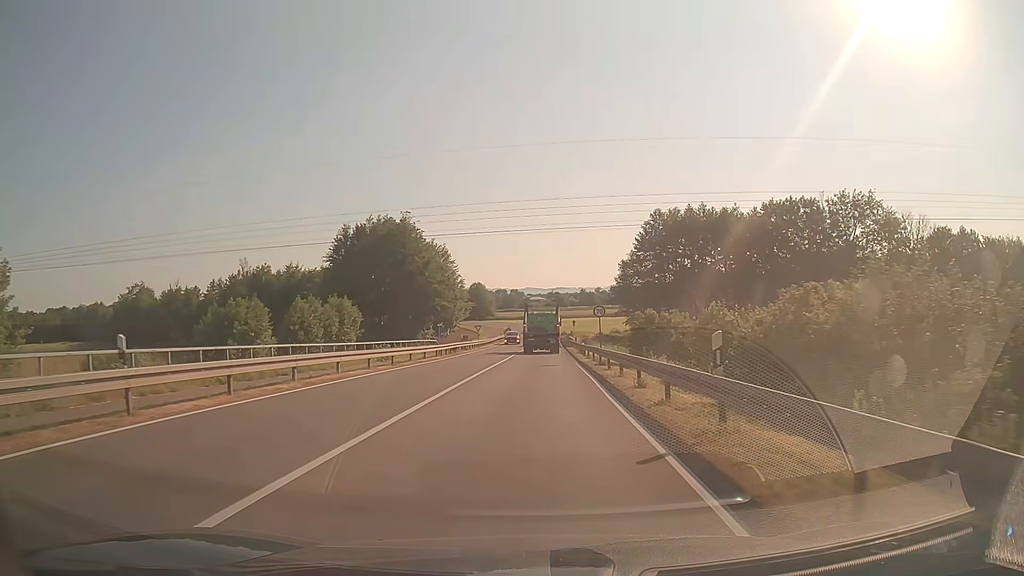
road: secondary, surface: asphalt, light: Day
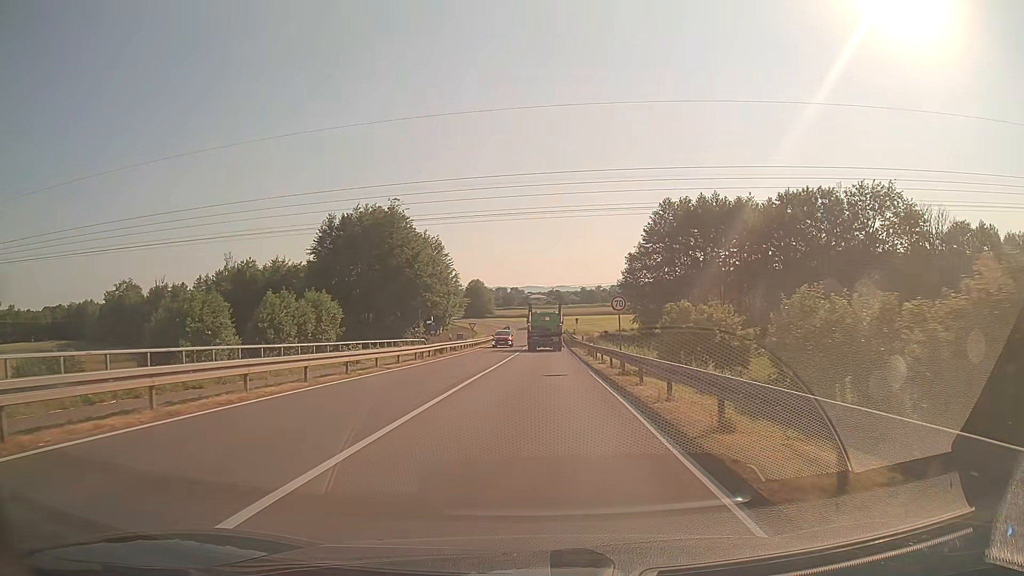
(0.0, +7.5) m; 0°
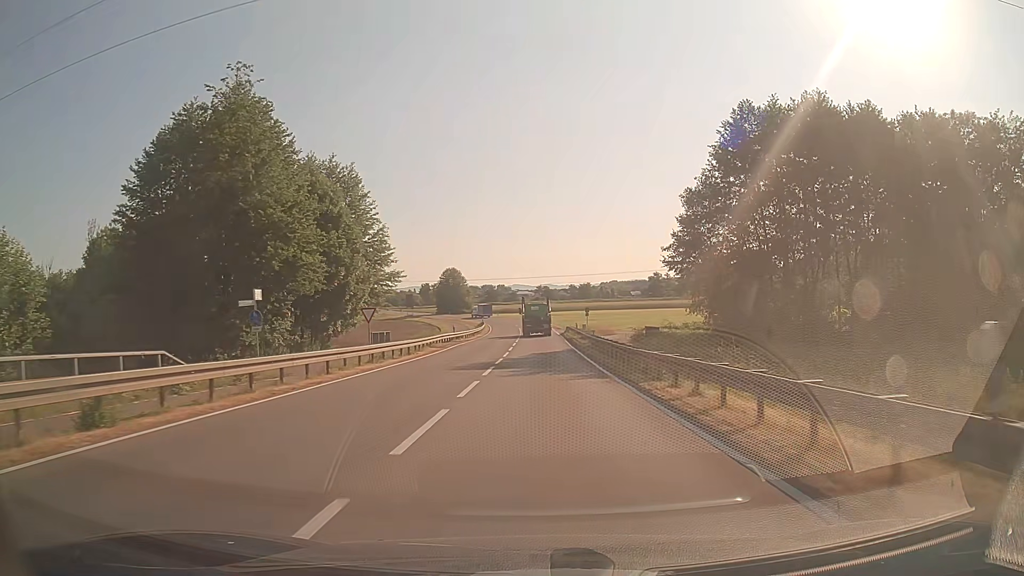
(+0.1, +42.3) m; +1°
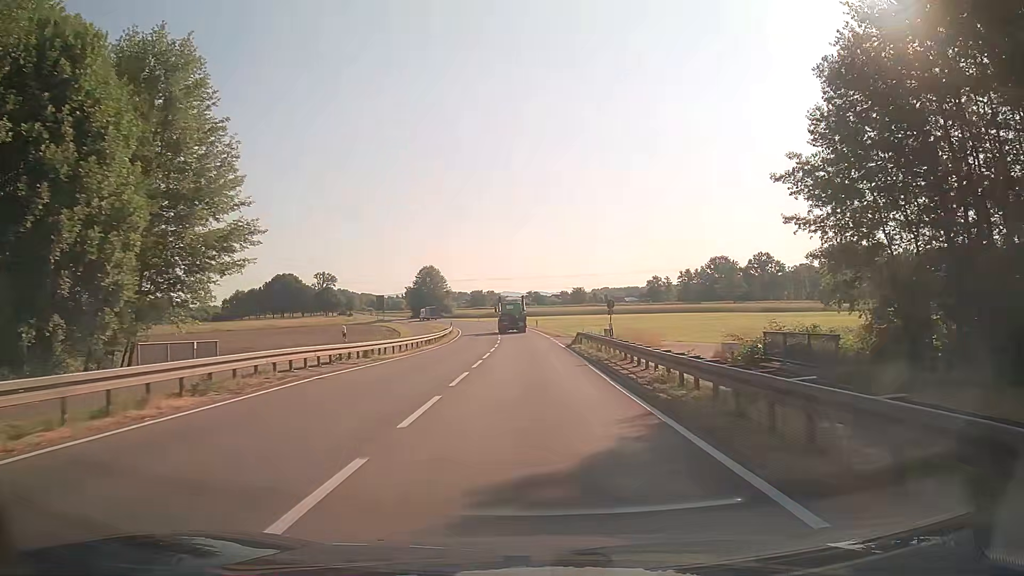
(+0.3, +28.7) m; +1°
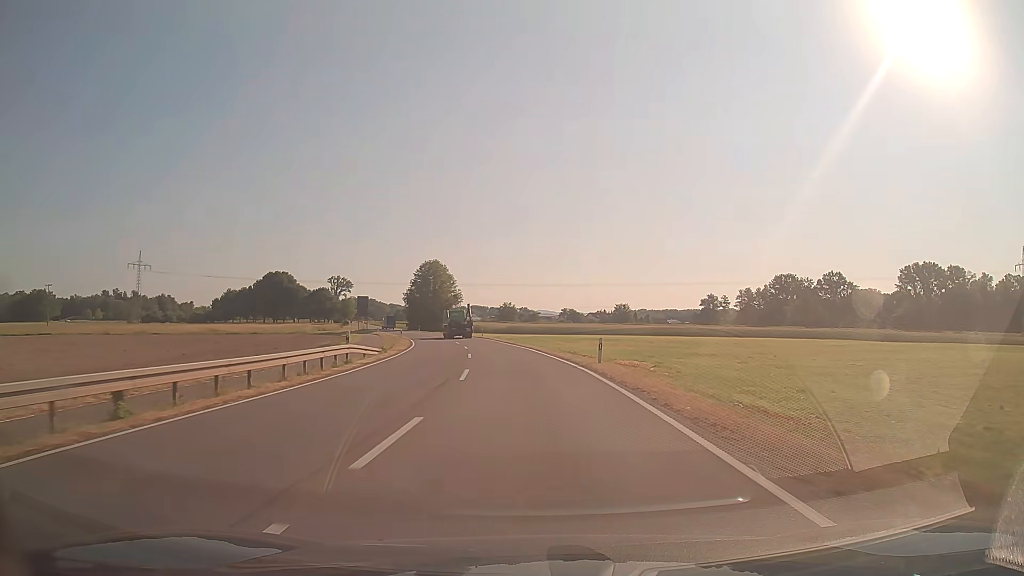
(-0.7, +51.0) m; -3°
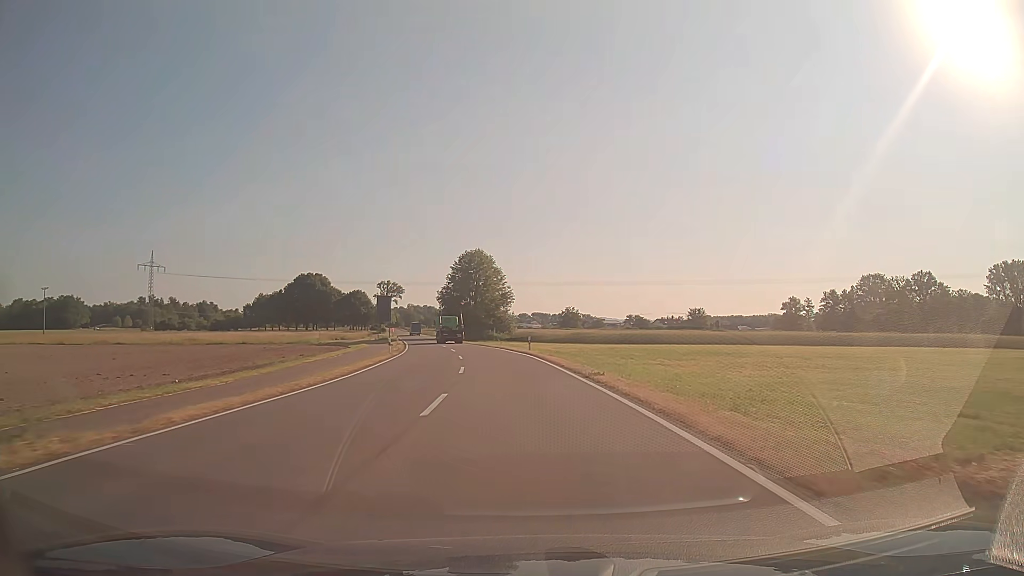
(-1.1, +31.4) m; -5°
(0, +10) (-1, +20) (-2, +30) (-3, +40) (-4, +50) (-6, +60) (-8, +69) (-10, +79) (-12, +89) (-14, +99) m
